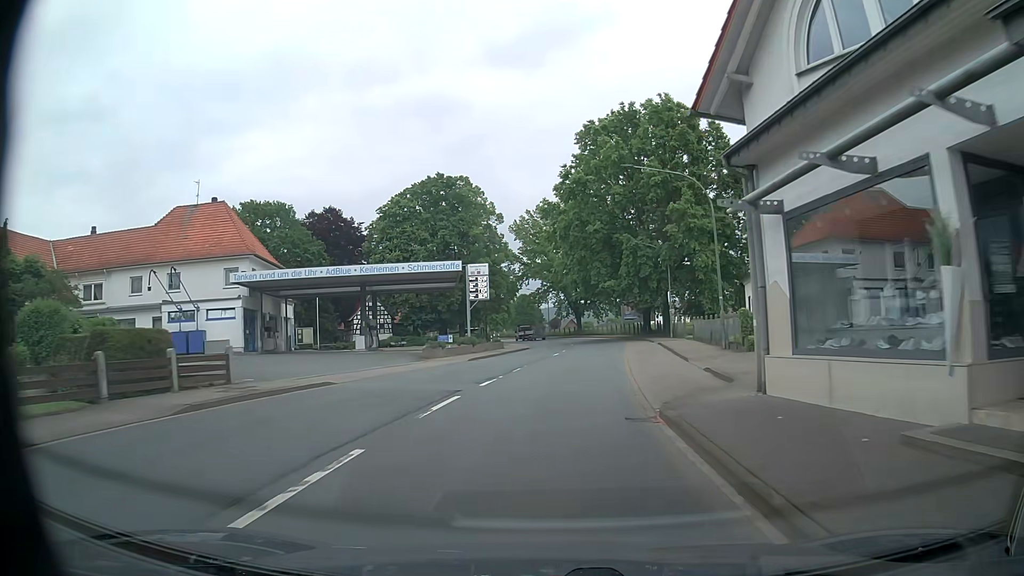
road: primary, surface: asphalt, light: Day
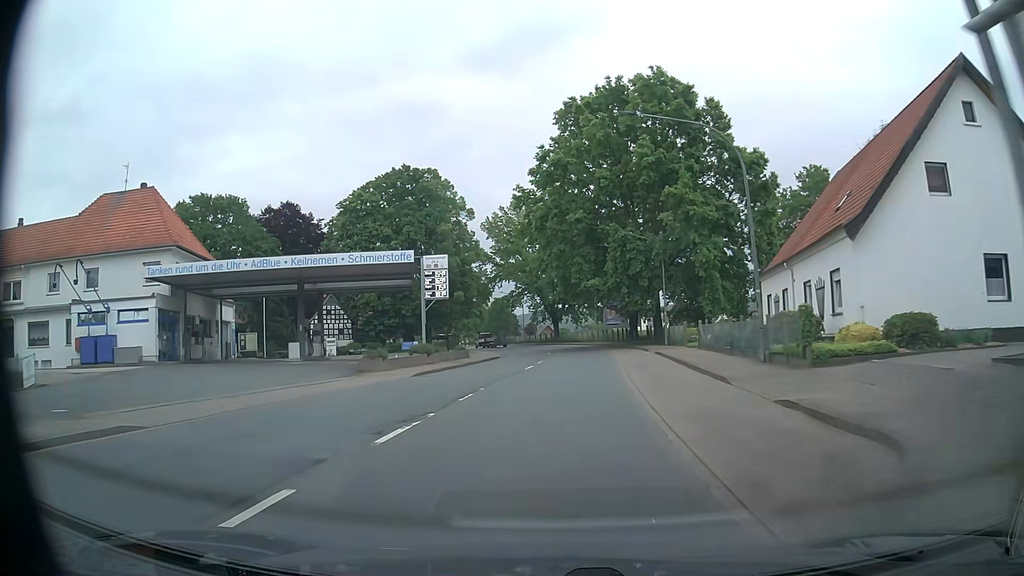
(+0.2, +8.0) m; +2°
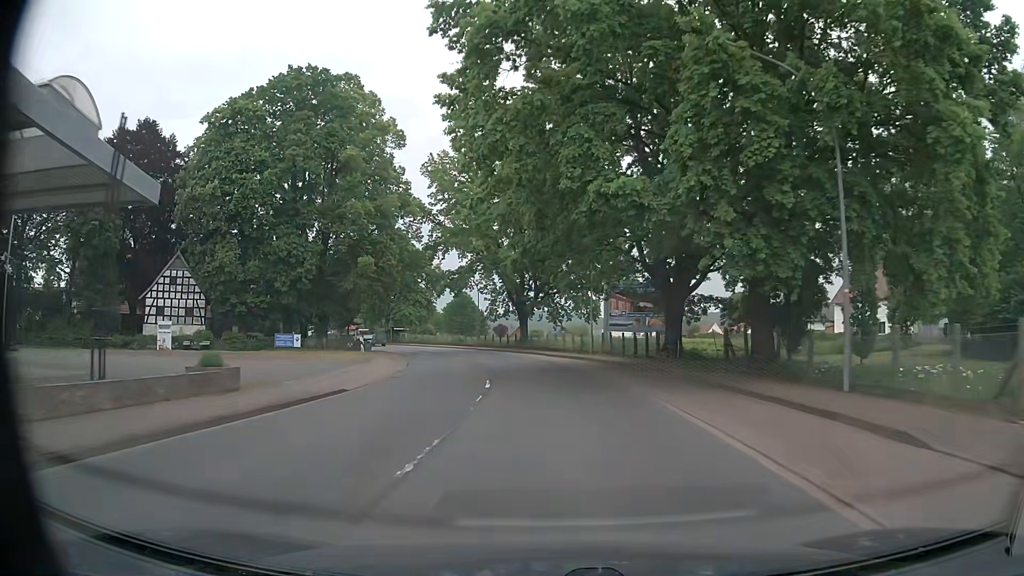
(+1.0, +32.0) m; +2°
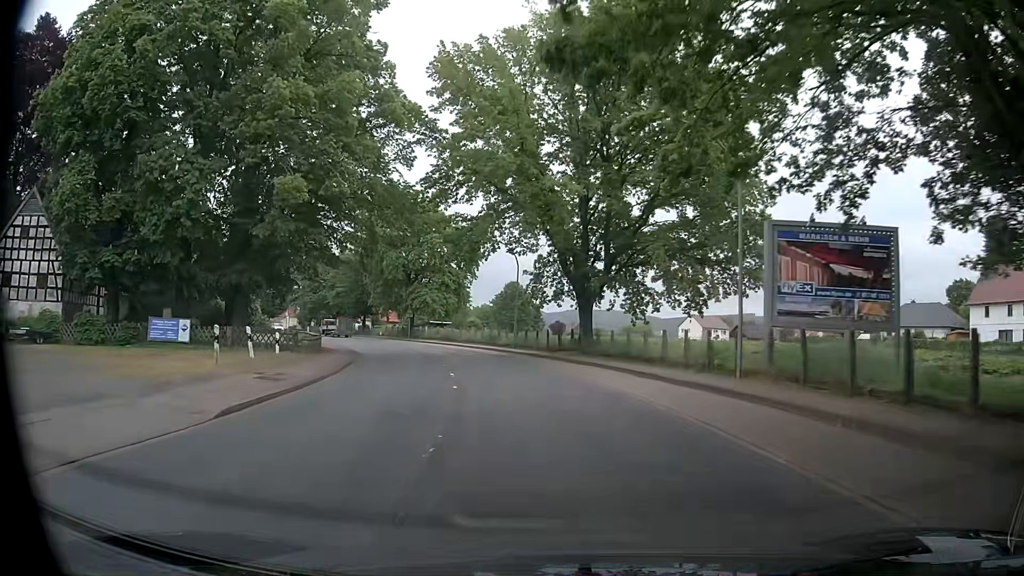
(-0.7, +24.1) m; -5°
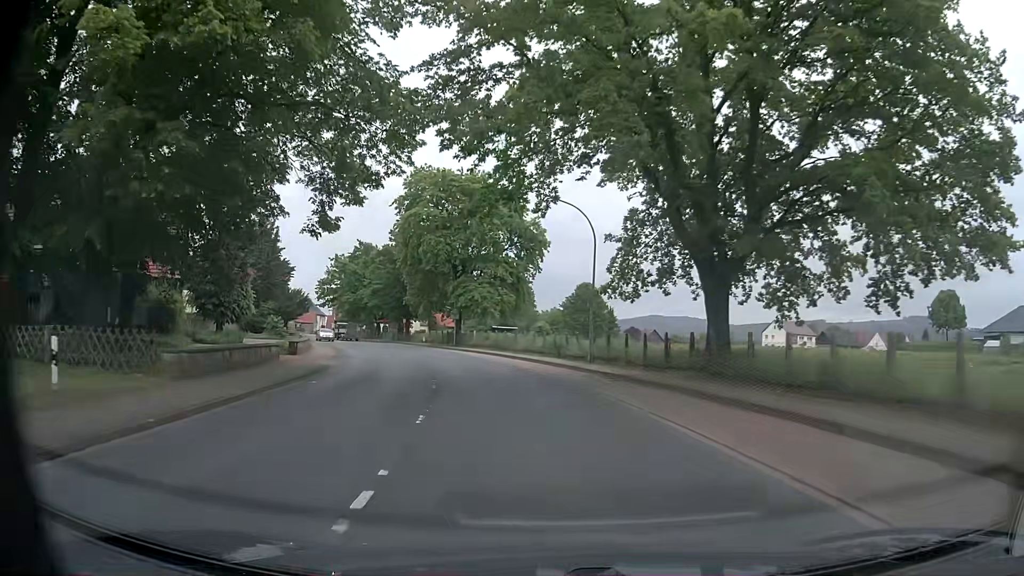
(-0.5, +16.1) m; -6°
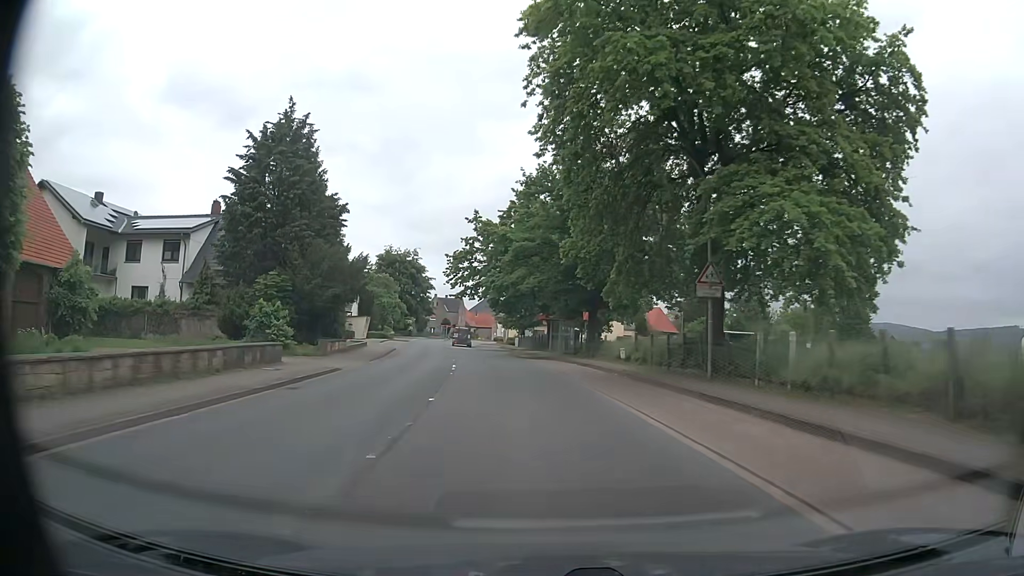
(-6.3, +39.7) m; -17°
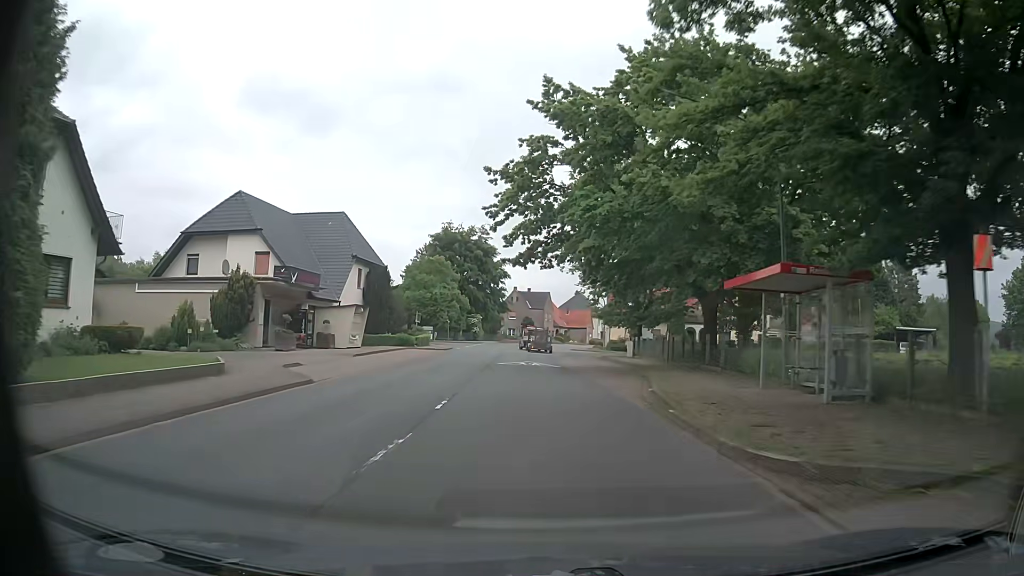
(-2.5, +32.3) m; -8°
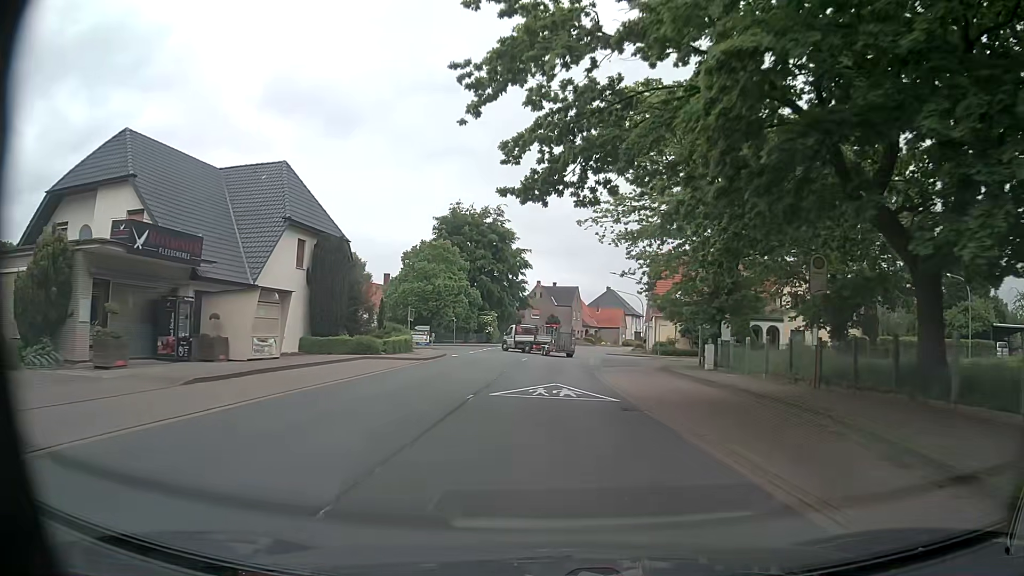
(-0.4, +16.3) m; -2°
(0, +10) (0, +20) (0, +30) (0, +40) (+1, +50) (+2, +60) (+3, +70) (+5, +80) (+8, +89) (+11, +99) m
